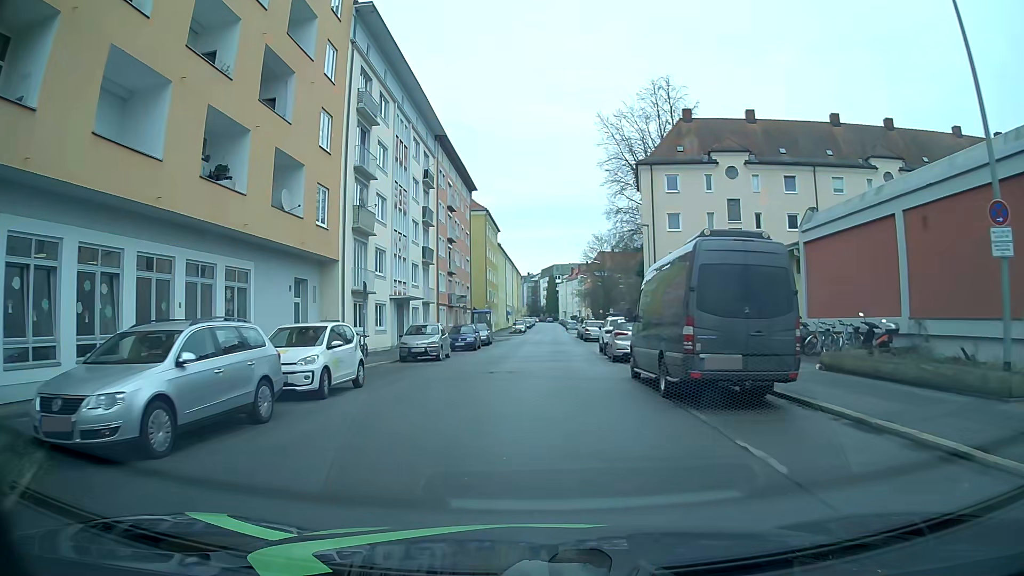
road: tertiary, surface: asphalt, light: Day
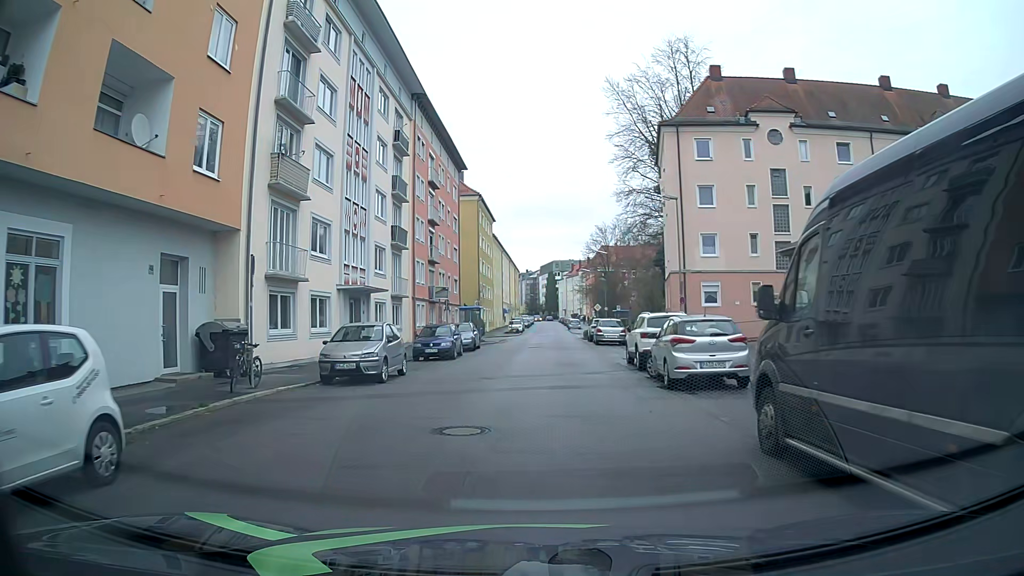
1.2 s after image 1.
(0.0, +9.6) m; +1°
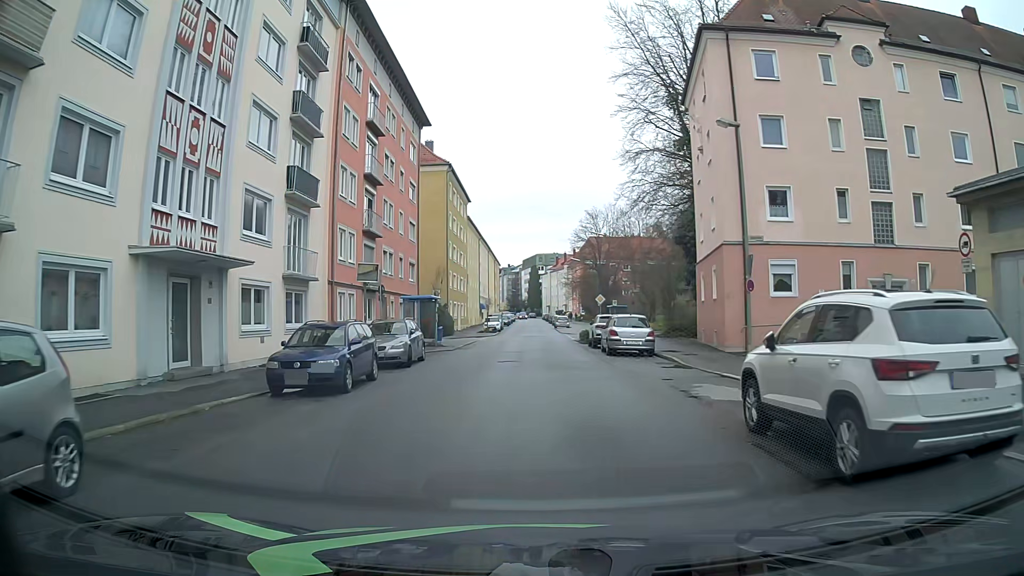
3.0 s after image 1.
(0.0, +13.9) m; +1°
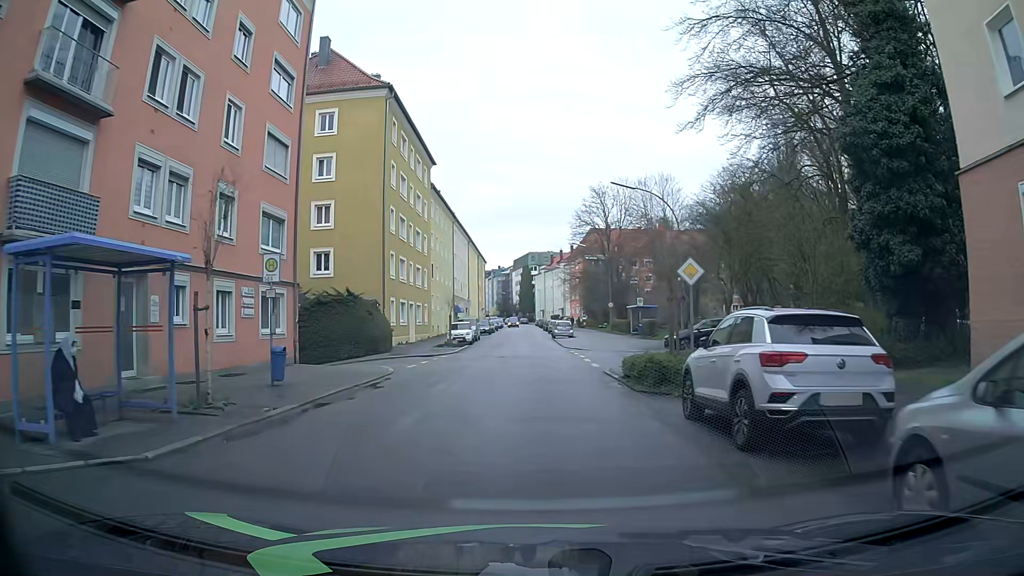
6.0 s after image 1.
(+0.1, +23.6) m; 0°
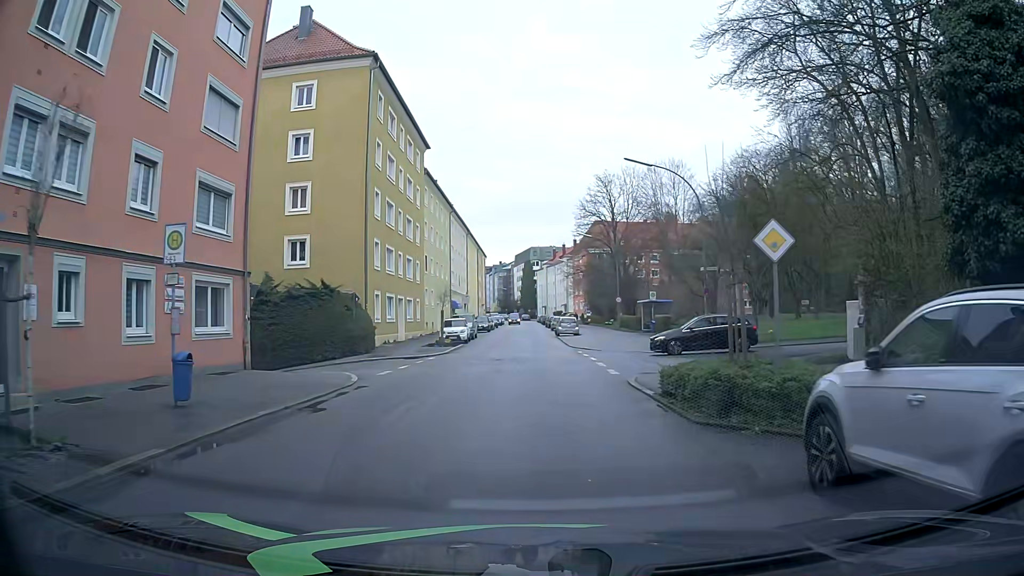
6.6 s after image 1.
(0.0, +4.8) m; 0°
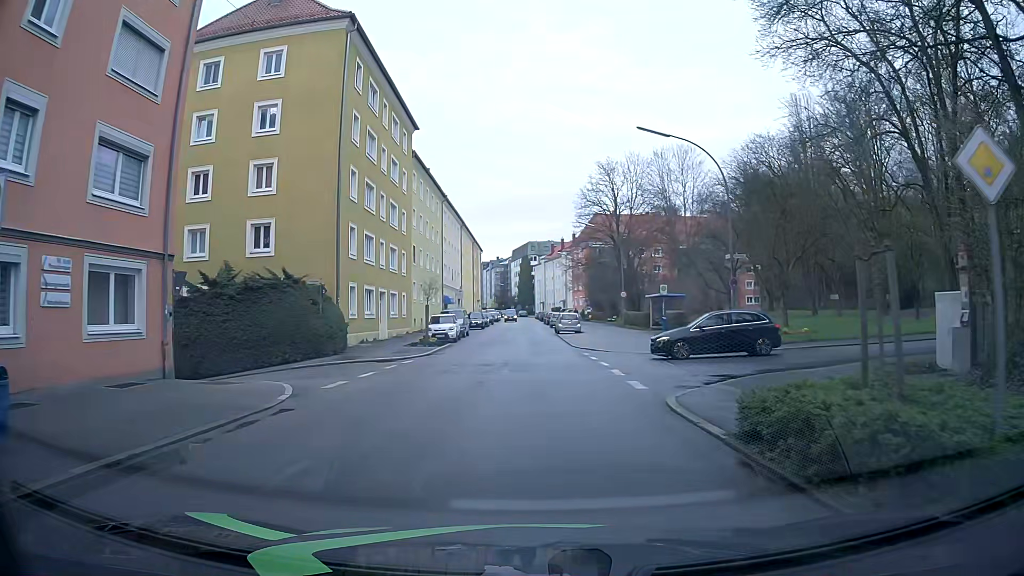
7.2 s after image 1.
(0.0, +4.8) m; -1°
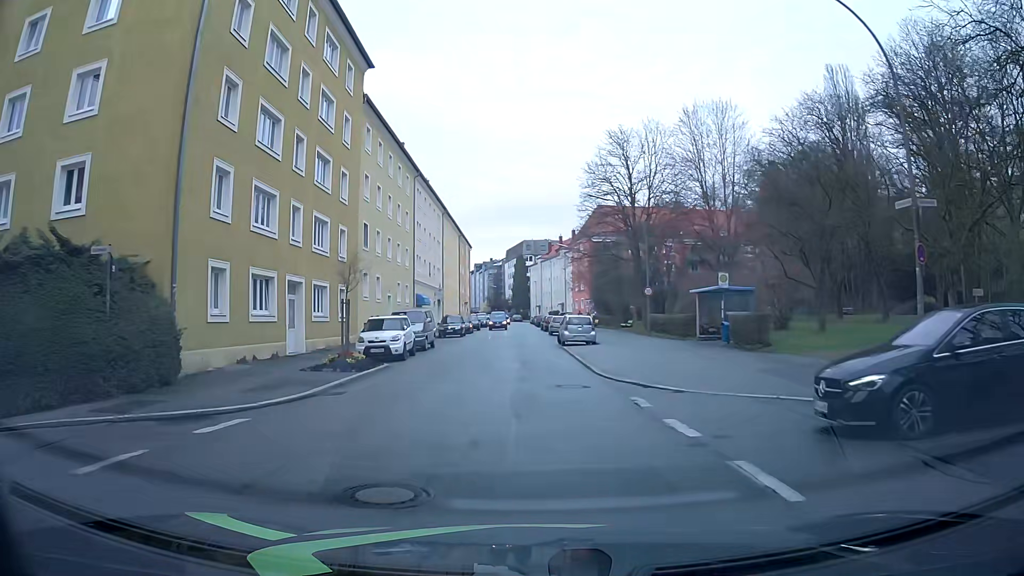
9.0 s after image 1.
(+0.3, +14.5) m; +1°
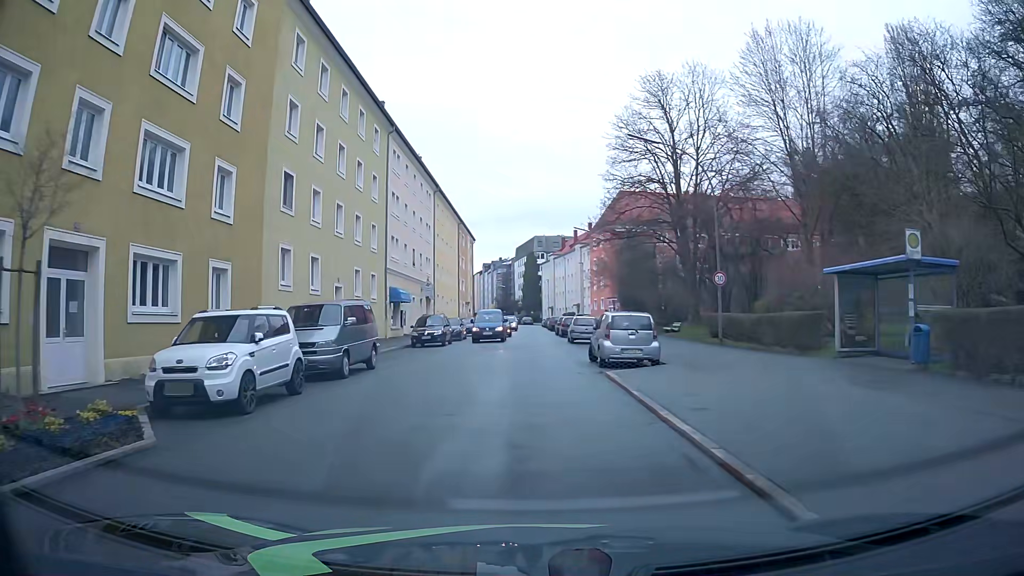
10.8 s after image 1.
(0.0, +14.5) m; -1°
(0, +10) (0, +20) (0, +30) (0, +40) (0, +50) (0, +60) (0, +70) (0, +80) (0, +90) (-1, +100) m
